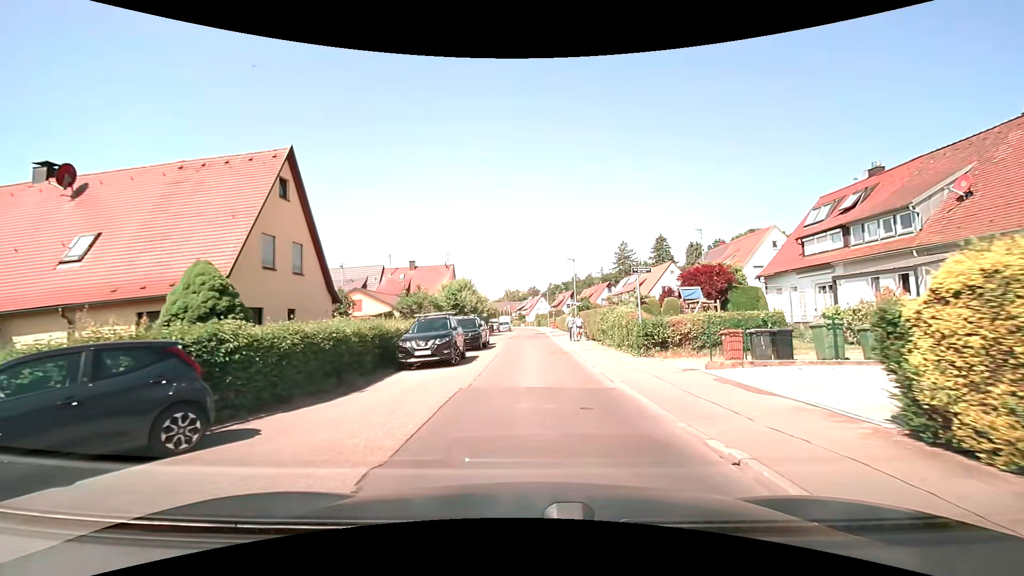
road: residential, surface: asphalt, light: Day
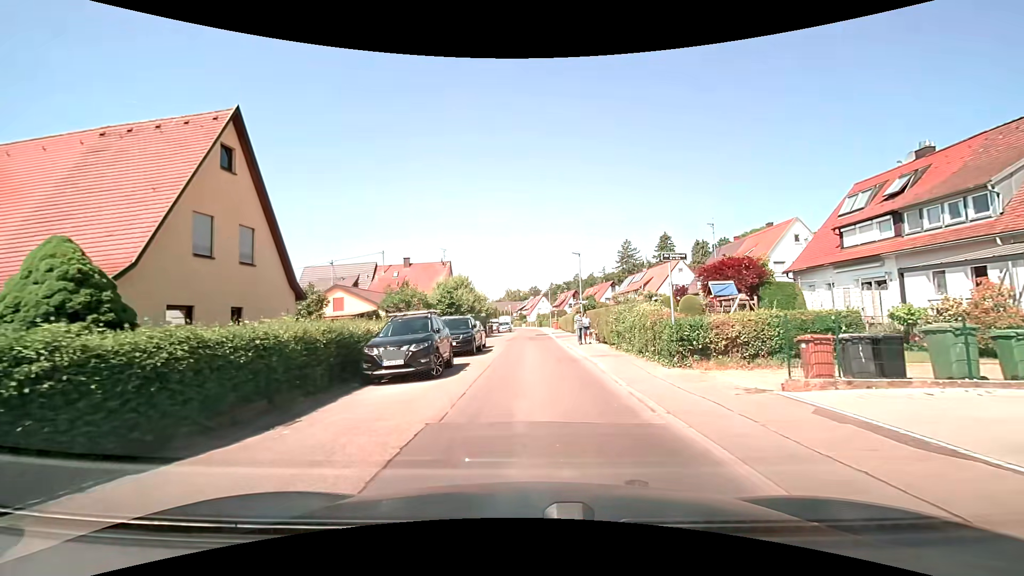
(0.0, +3.5) m; 0°
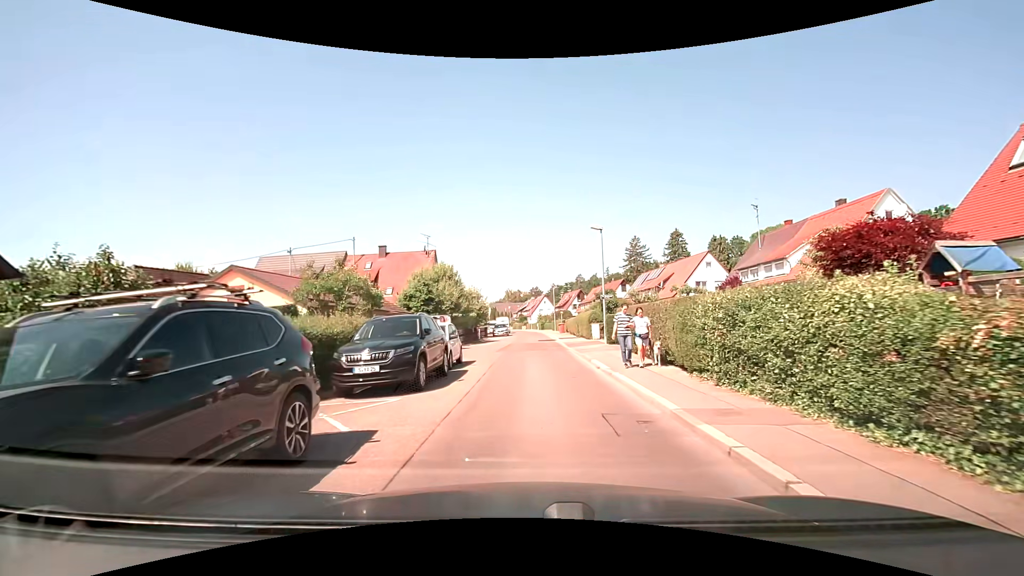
(0.0, +10.4) m; -1°
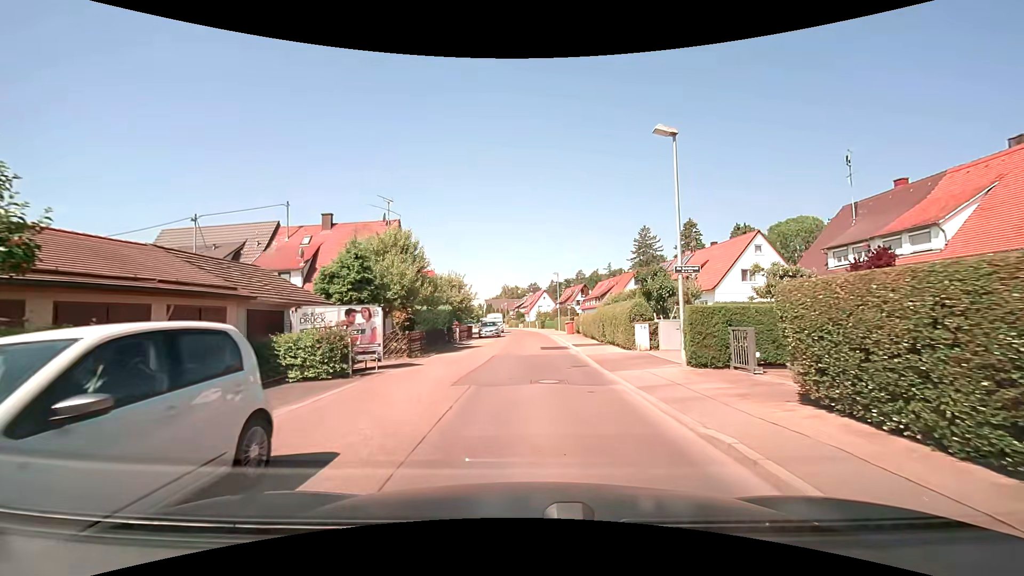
(+0.2, +13.2) m; 0°
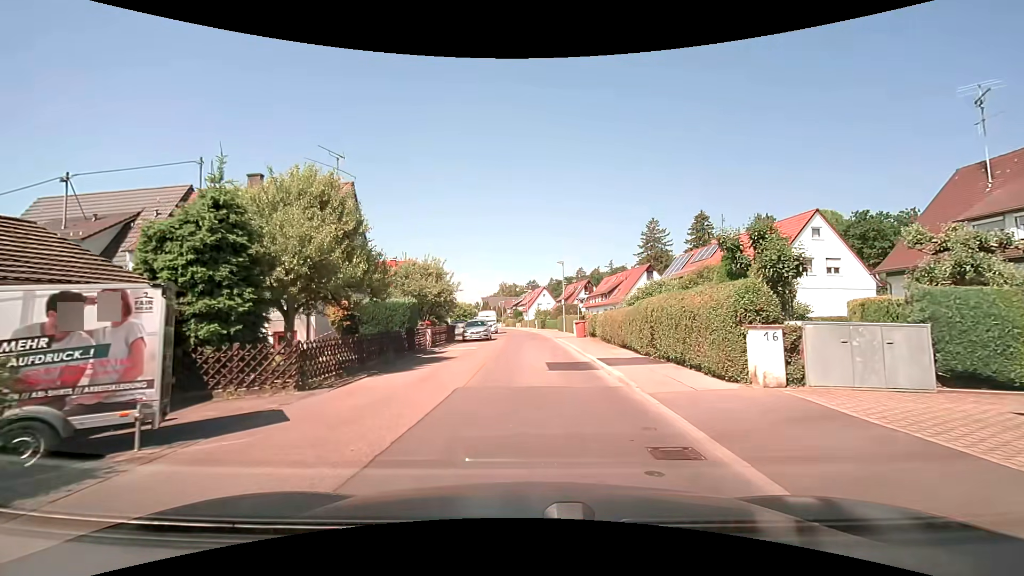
(+0.1, +9.5) m; 0°
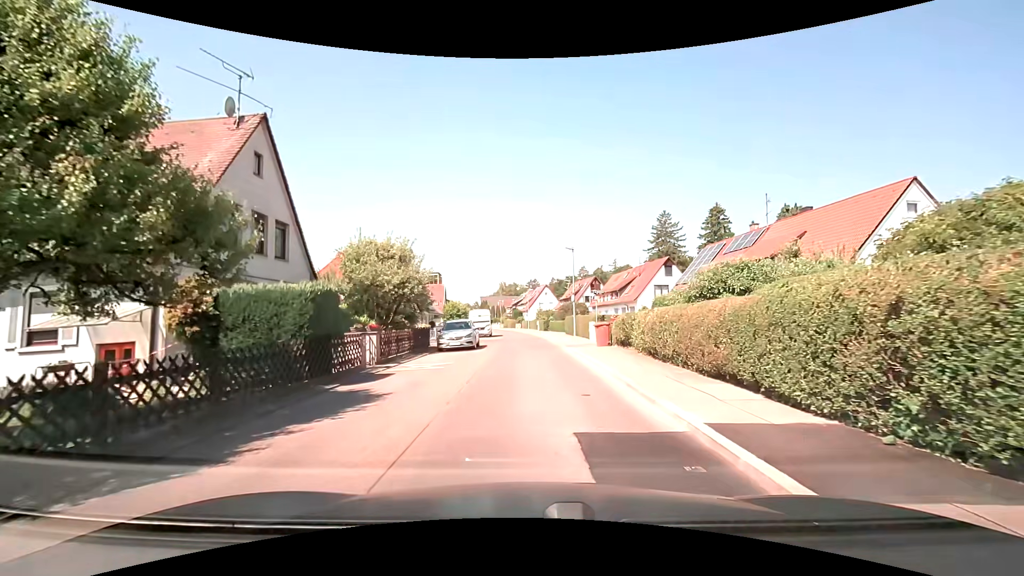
(+0.2, +9.1) m; +1°
